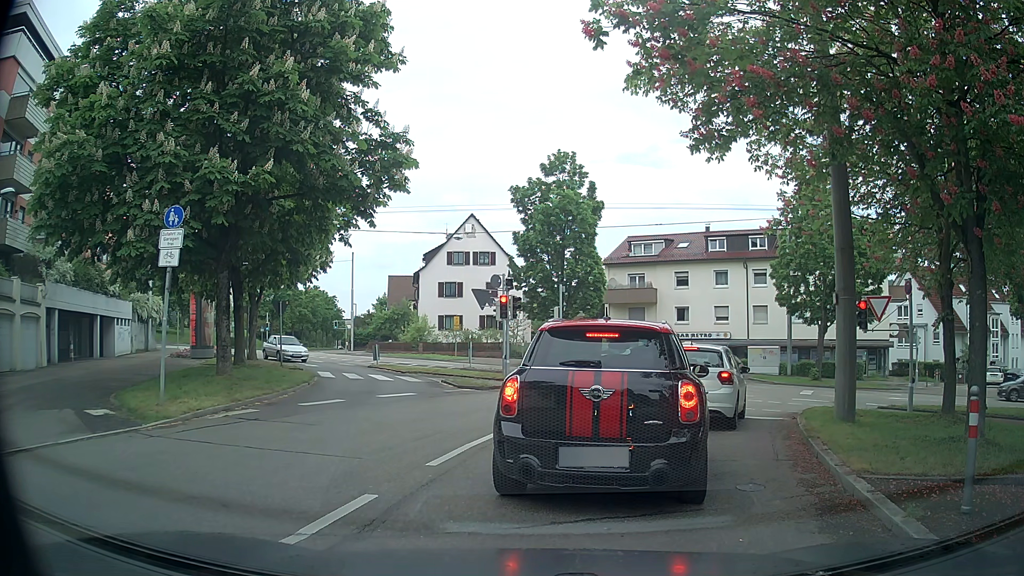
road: secondary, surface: asphalt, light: Day
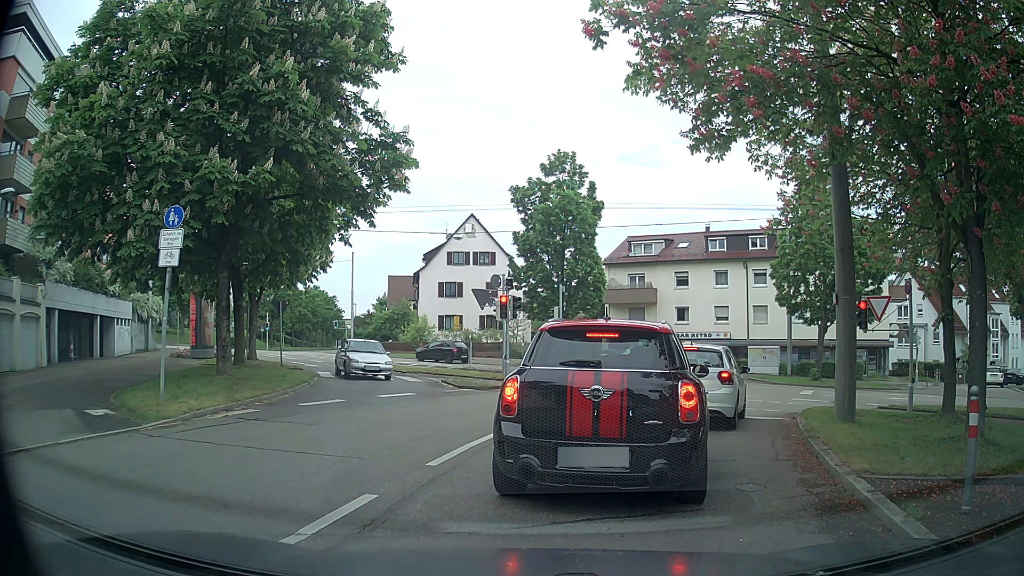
(0.0, 0.0) m; 0°
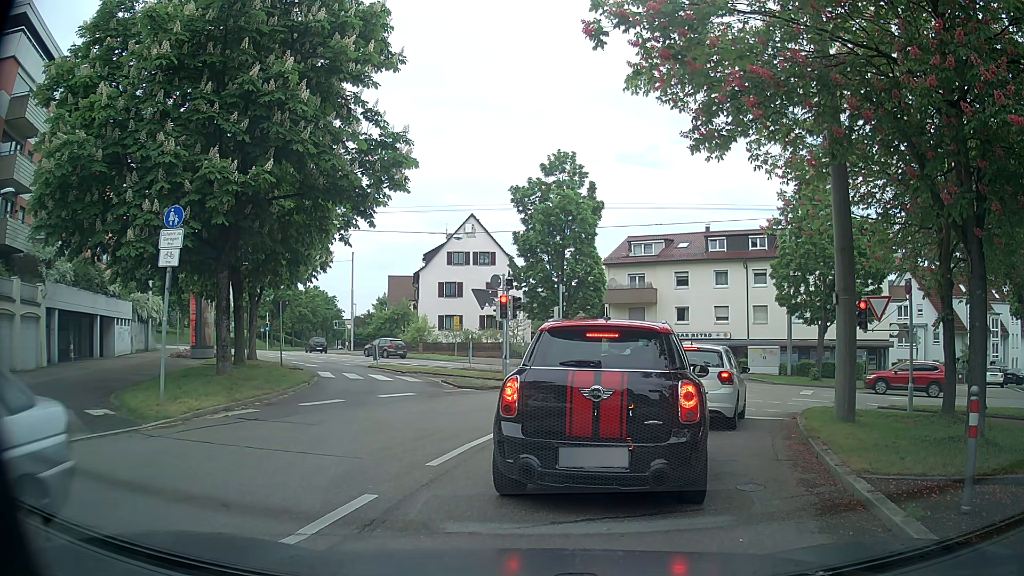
(0.0, 0.0) m; 0°
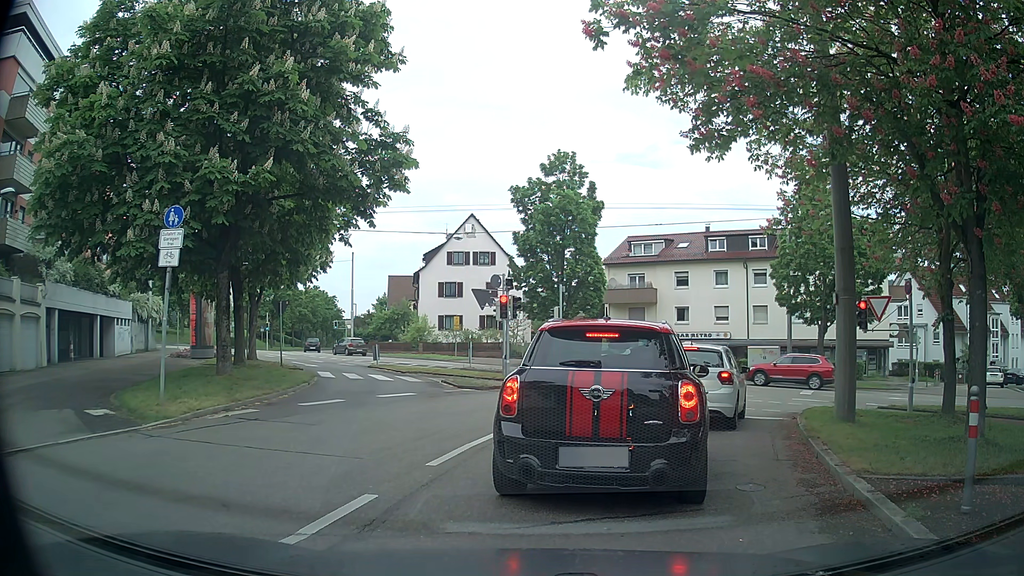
(0.0, 0.0) m; 0°
